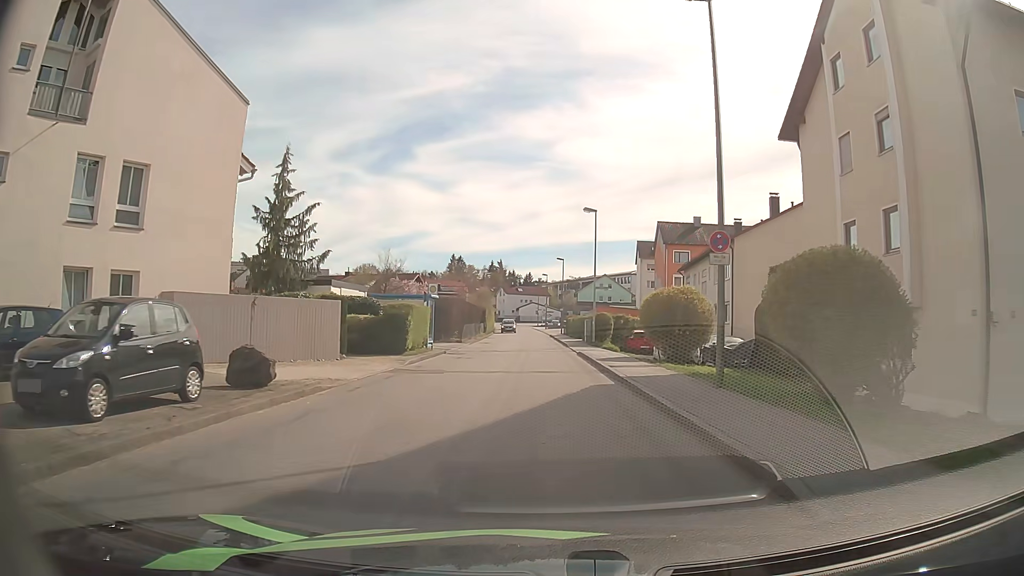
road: unclassified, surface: asphalt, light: Day
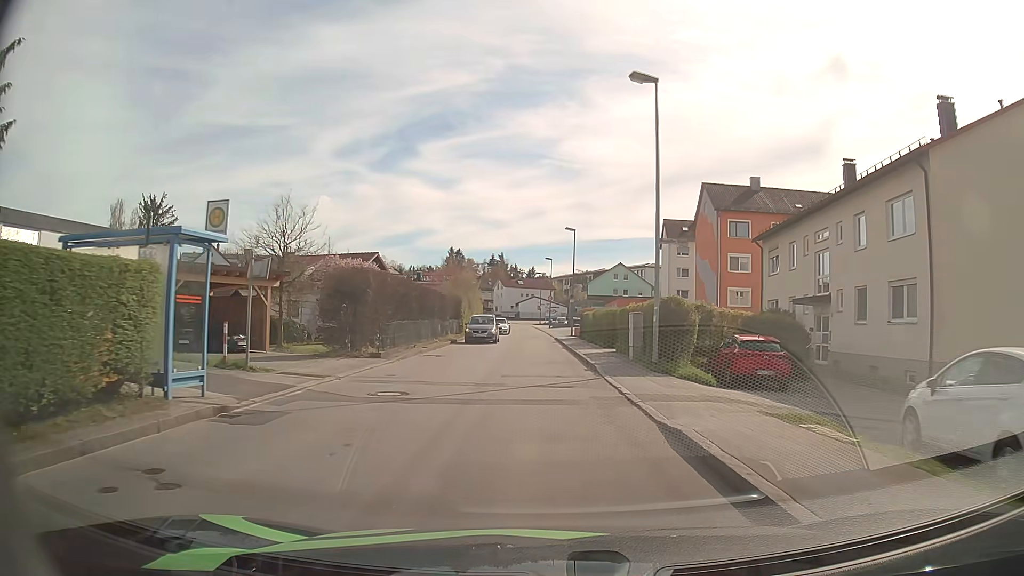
(-0.1, +22.1) m; 0°
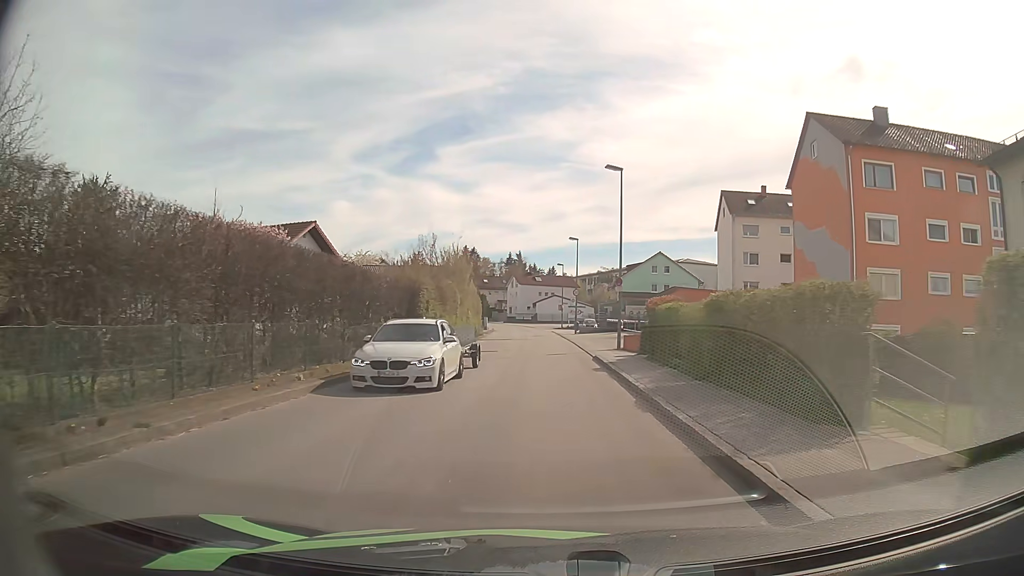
(-0.4, +21.9) m; -2°
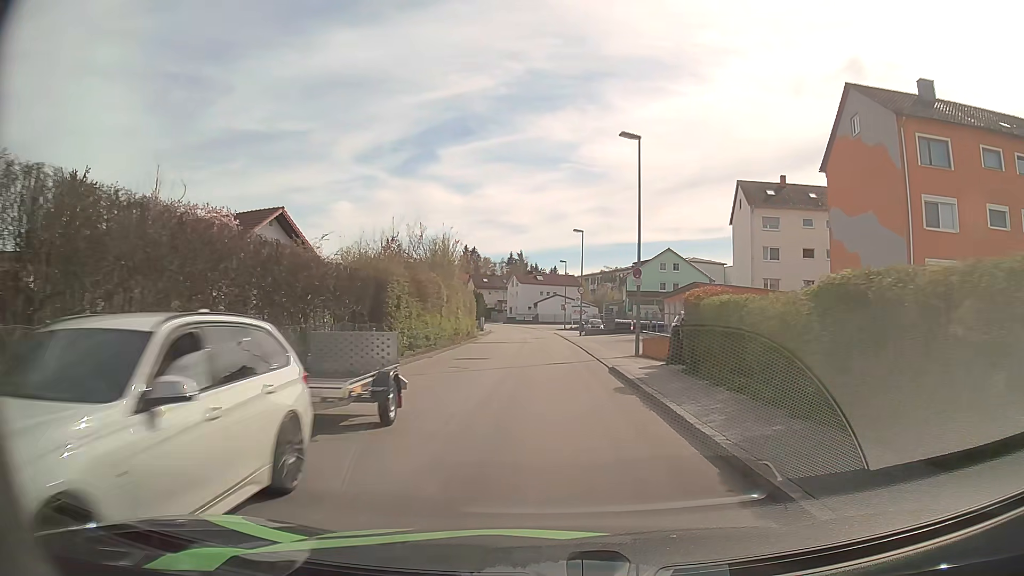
(0.0, +5.6) m; 0°
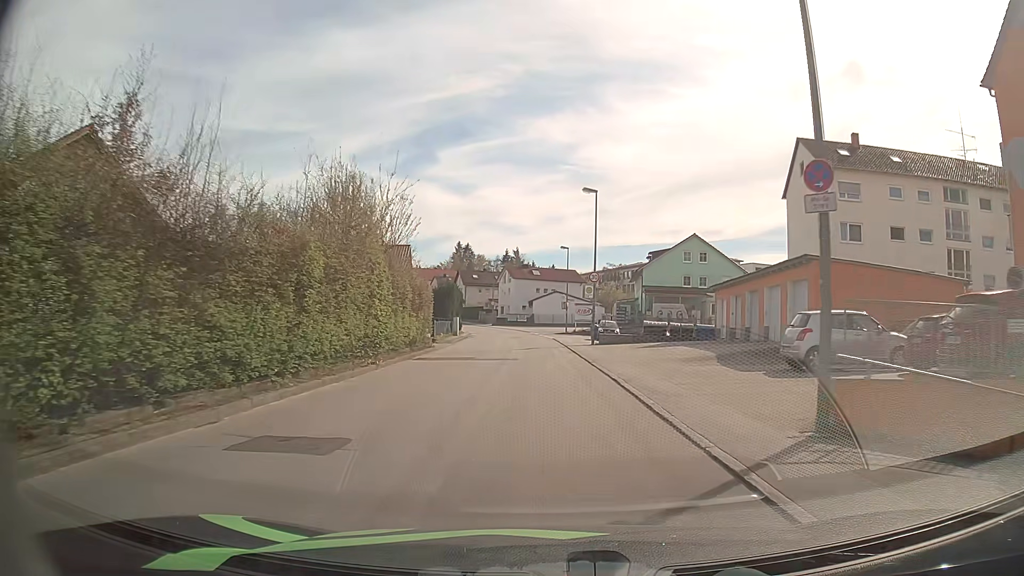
(+0.1, +17.1) m; 0°
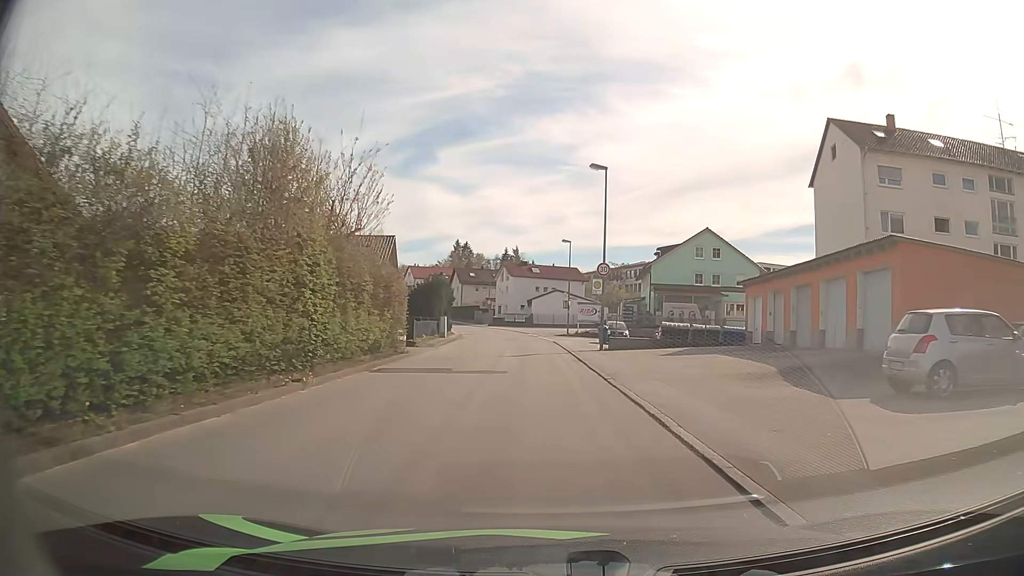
(0.0, +5.7) m; 0°
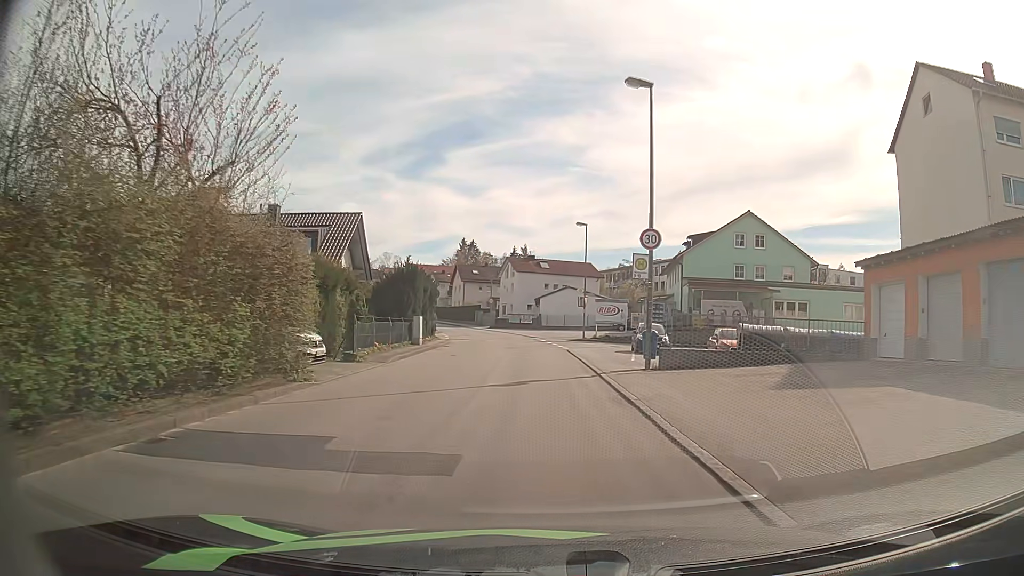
(0.0, +11.3) m; 0°
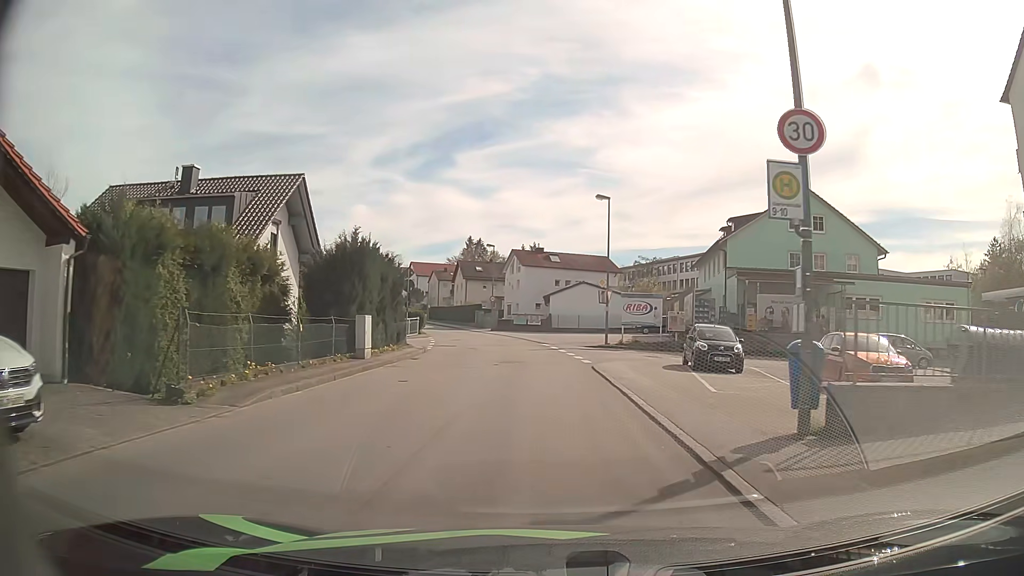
(-0.2, +10.9) m; -1°
(0, +10) (0, +20) (-1, +30) (-2, +40) (-4, +50) (-7, +59) (-10, +69) (-13, +78) (-17, +88) (-20, +97) m
